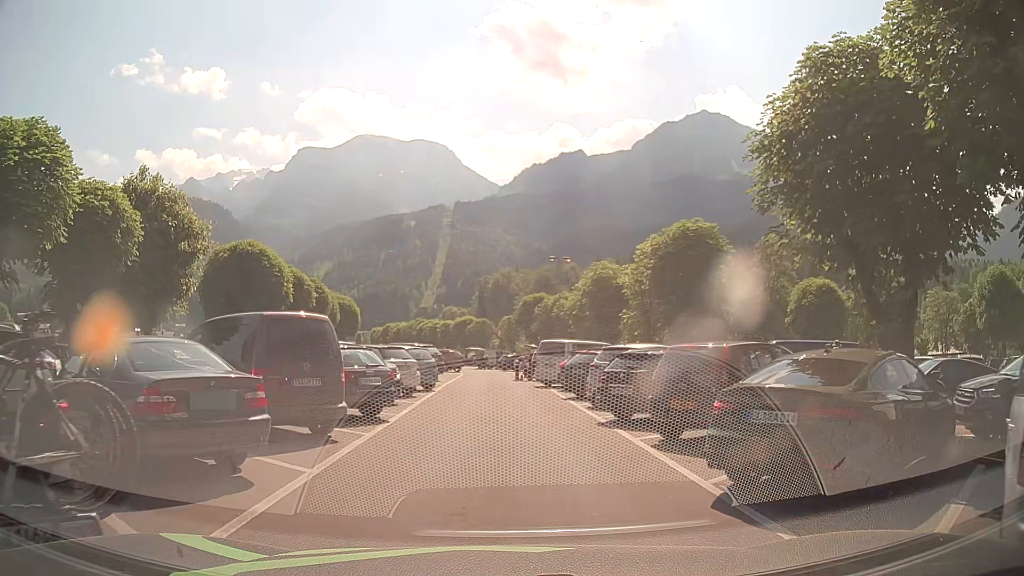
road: service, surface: asphalt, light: Day
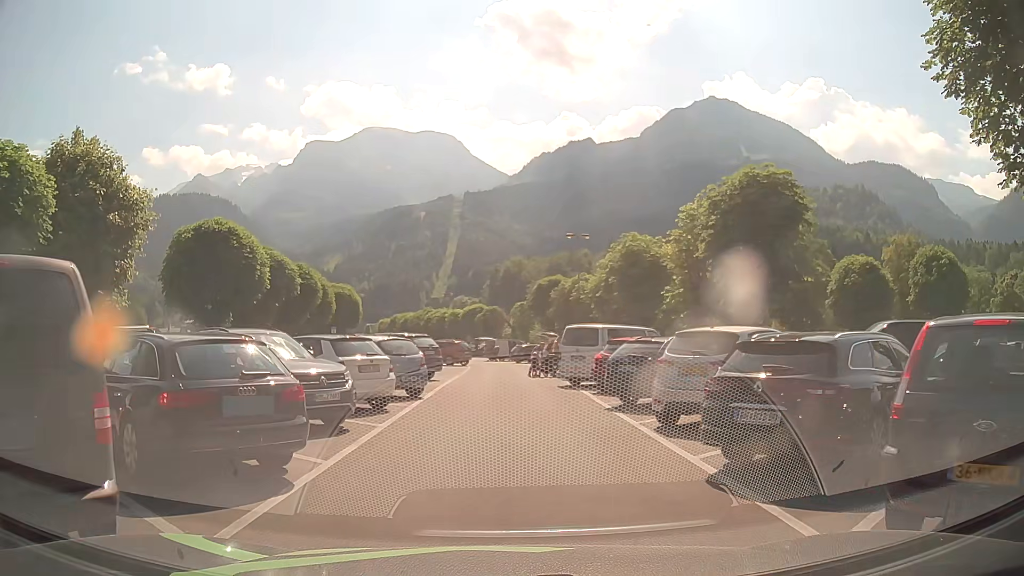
(-0.1, +6.5) m; -1°
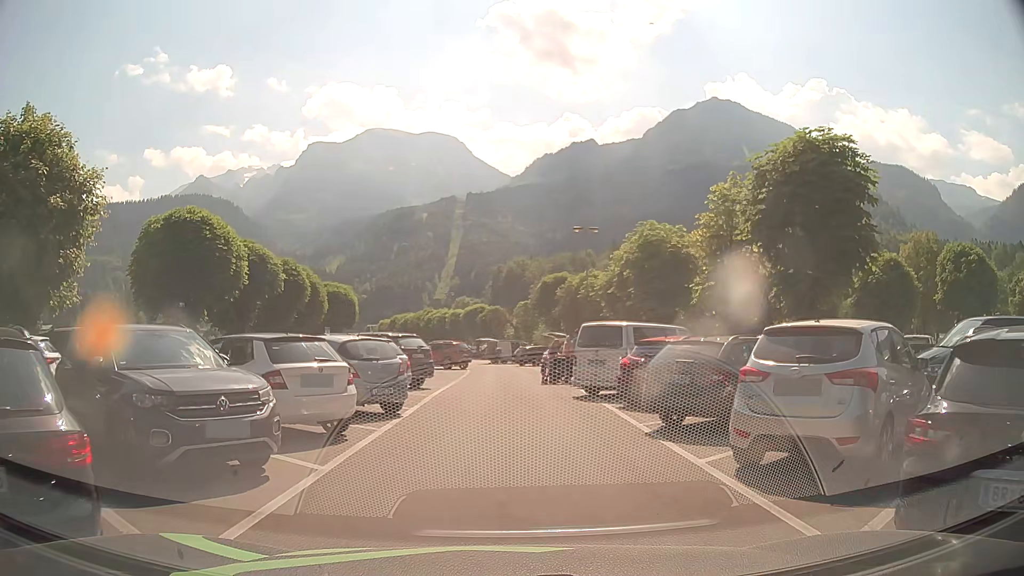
(-0.1, +3.7) m; 0°
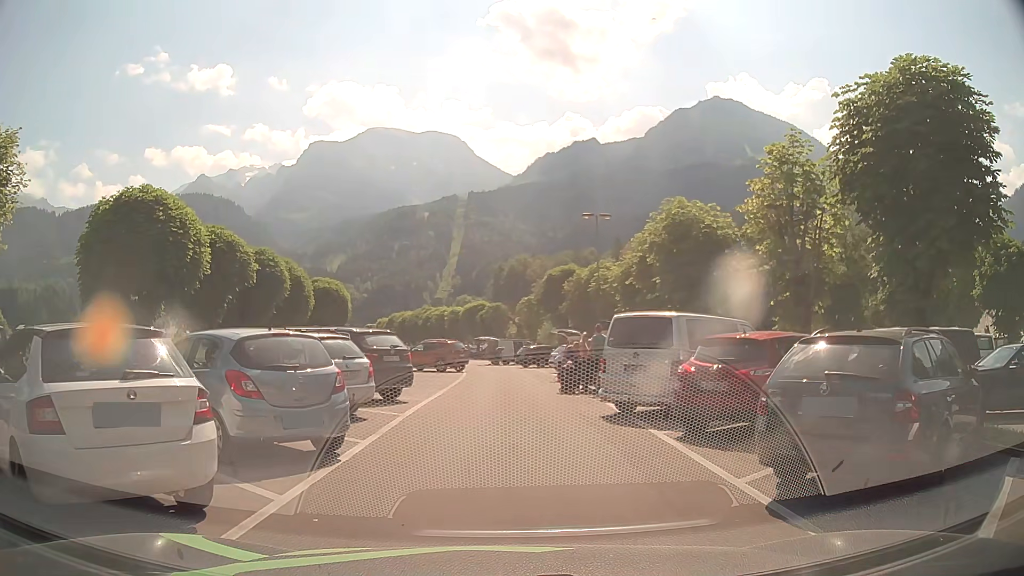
(-0.1, +4.9) m; -2°
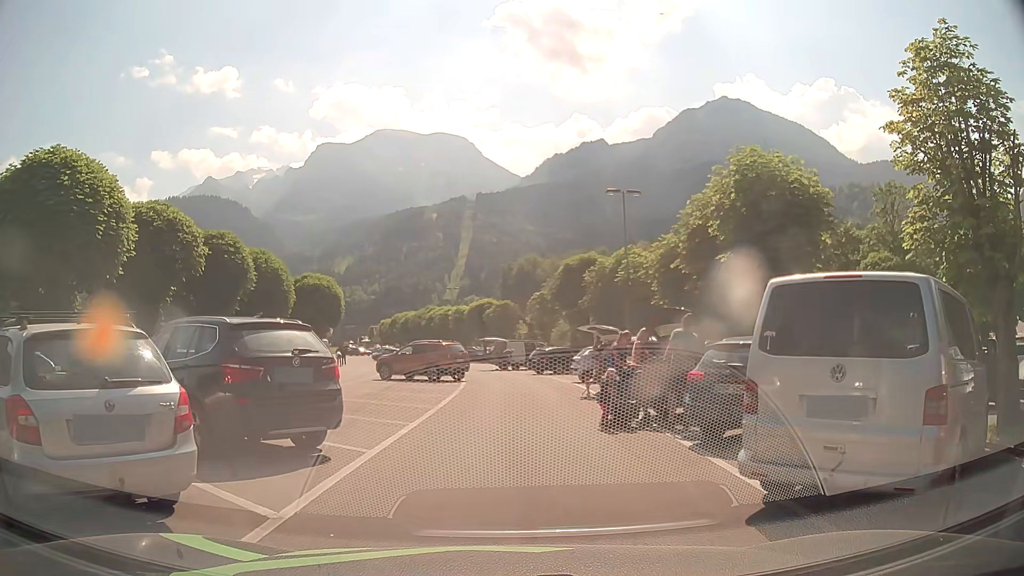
(0.0, +7.4) m; -2°
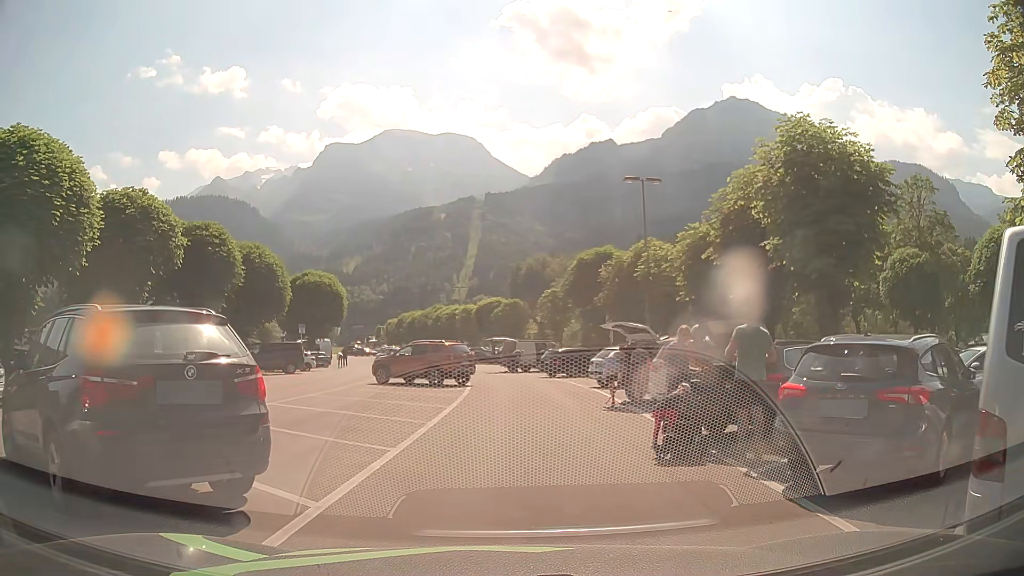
(+0.1, +2.9) m; 0°
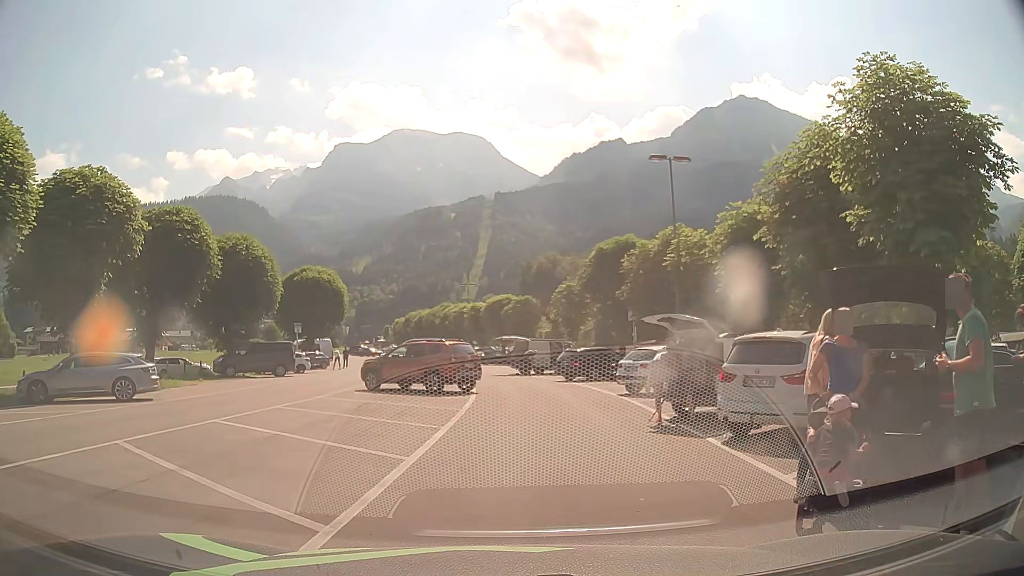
(+0.1, +4.0) m; 0°
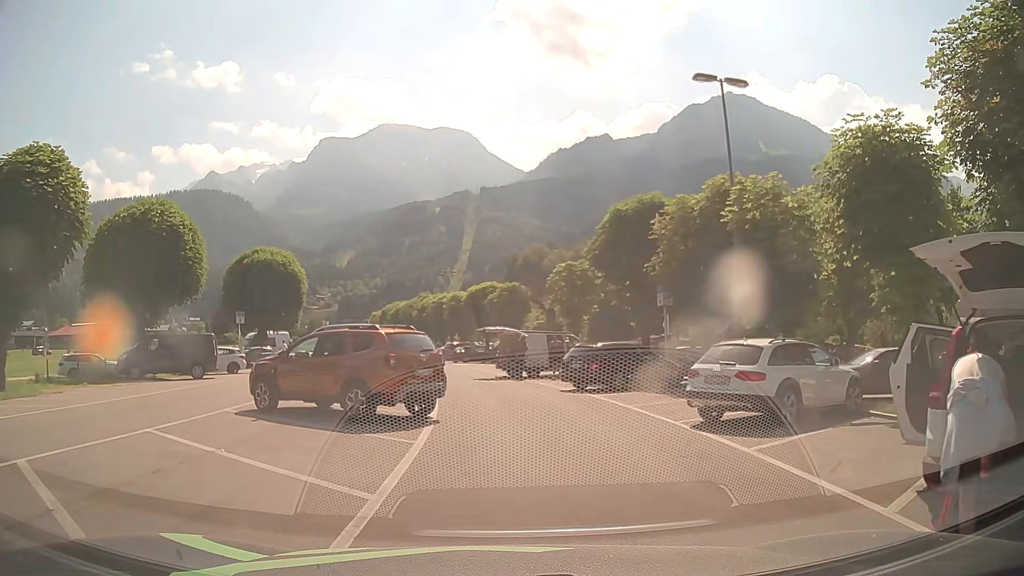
(0.0, +9.5) m; 0°
(+1, +10) (0, +20) (-2, +30) (-4, +40) (-5, +49) (-7, +59) (-10, +69) (-13, +78) (-16, +88) (-18, +98) m
